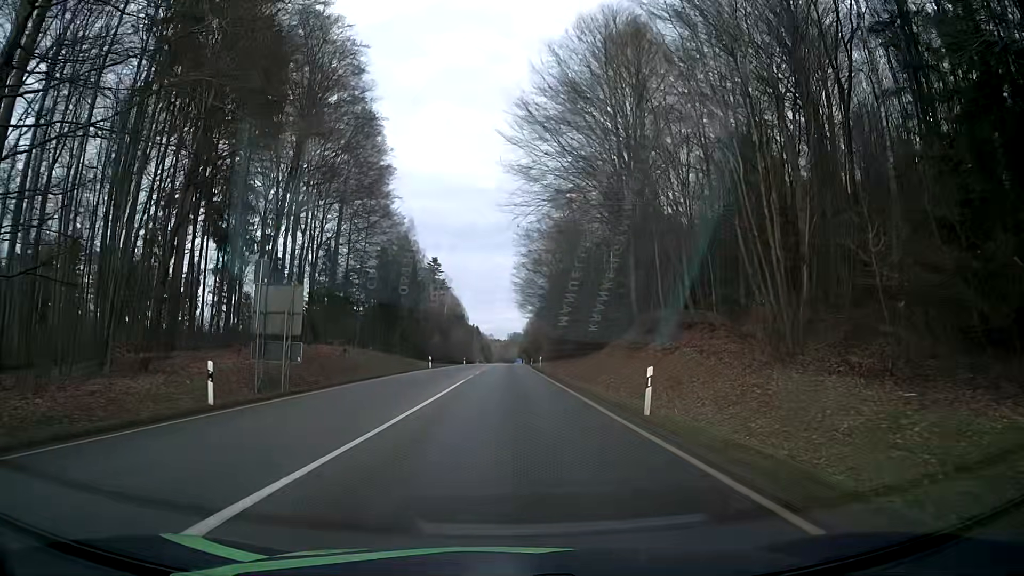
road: secondary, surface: asphalt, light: Day
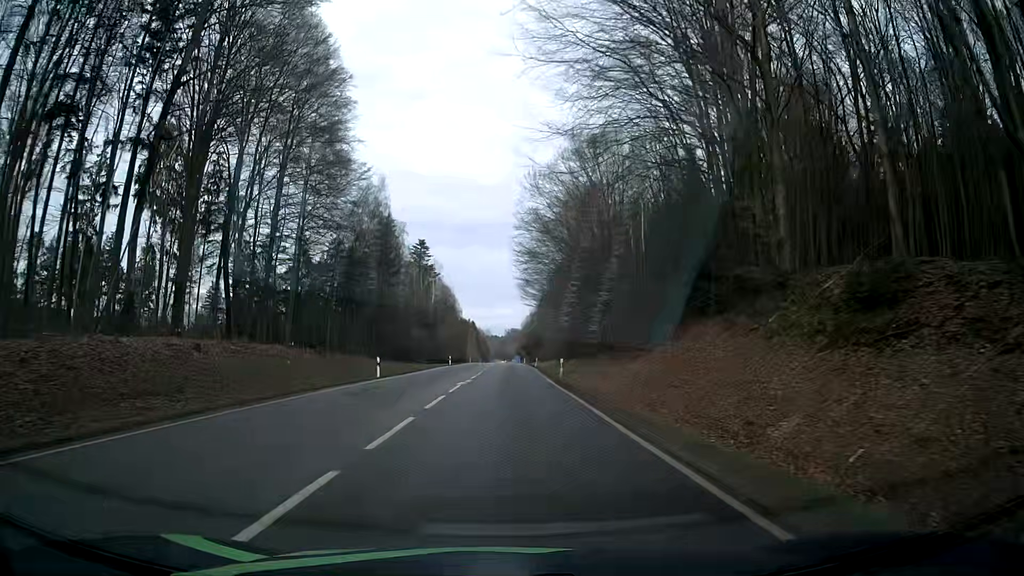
(+0.1, +23.0) m; -1°
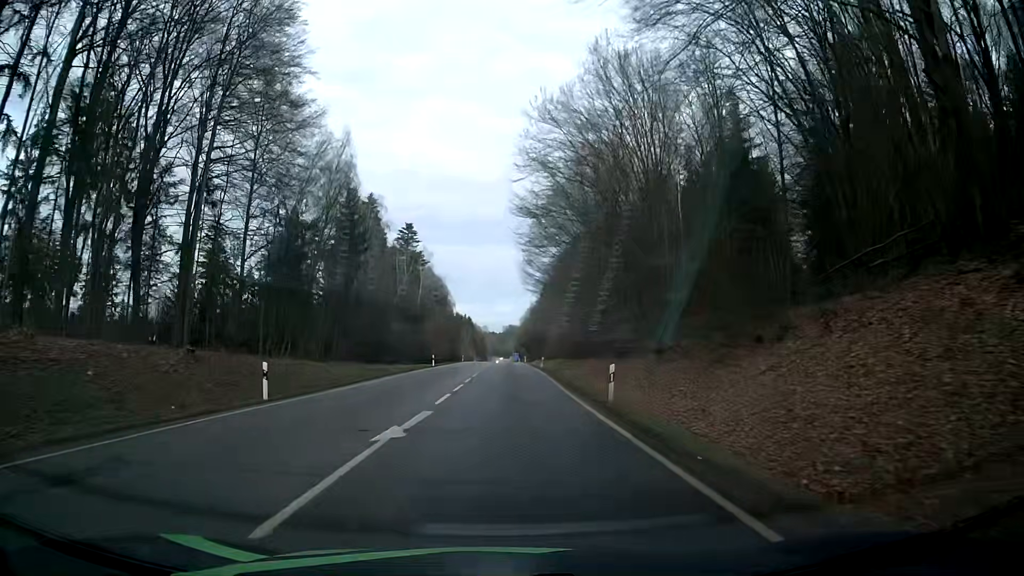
(+0.3, +16.6) m; +1°
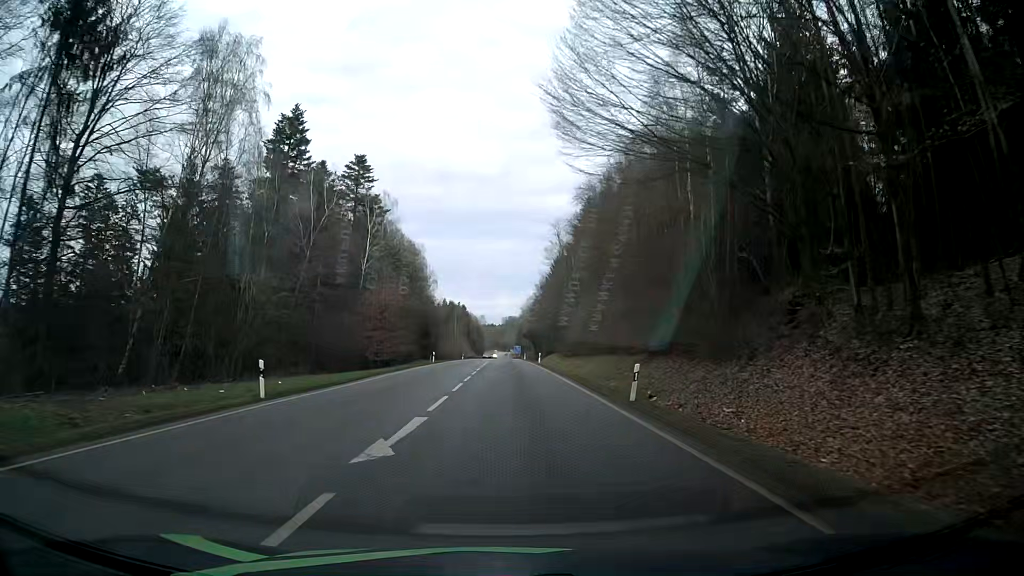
(+0.3, +45.1) m; +1°
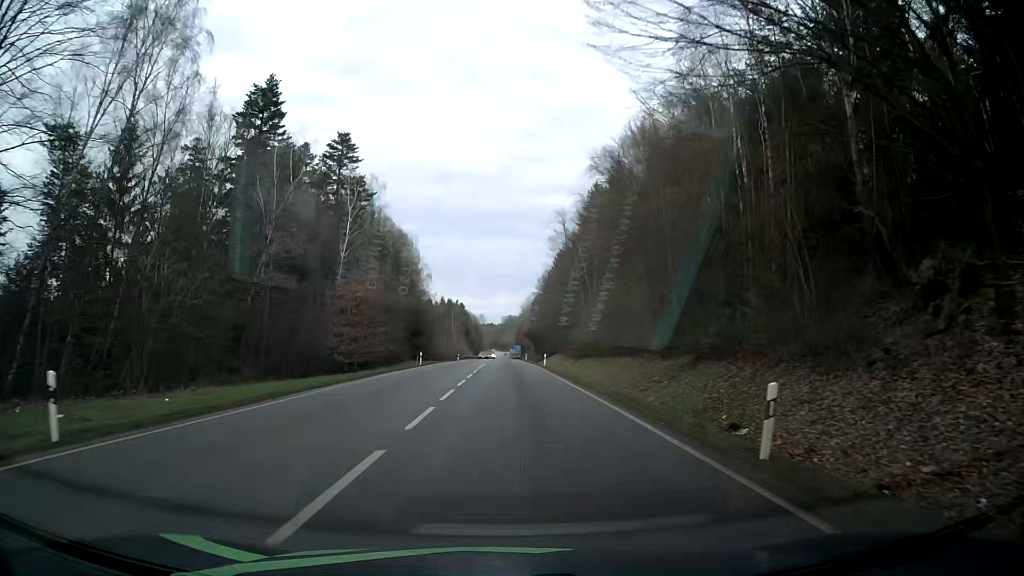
(0.0, +9.5) m; 0°
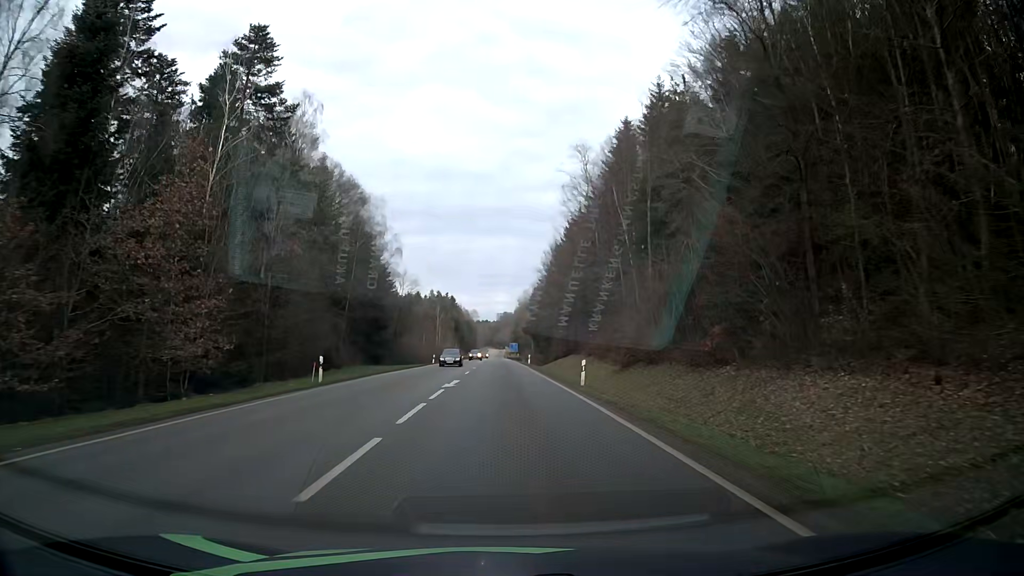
(+0.2, +29.5) m; 0°
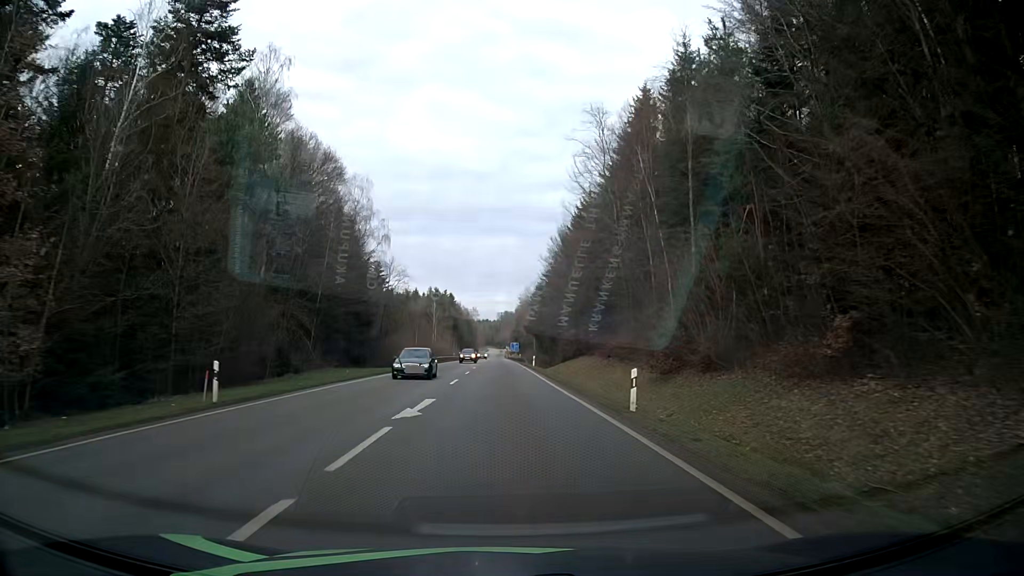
(0.0, +10.1) m; 0°
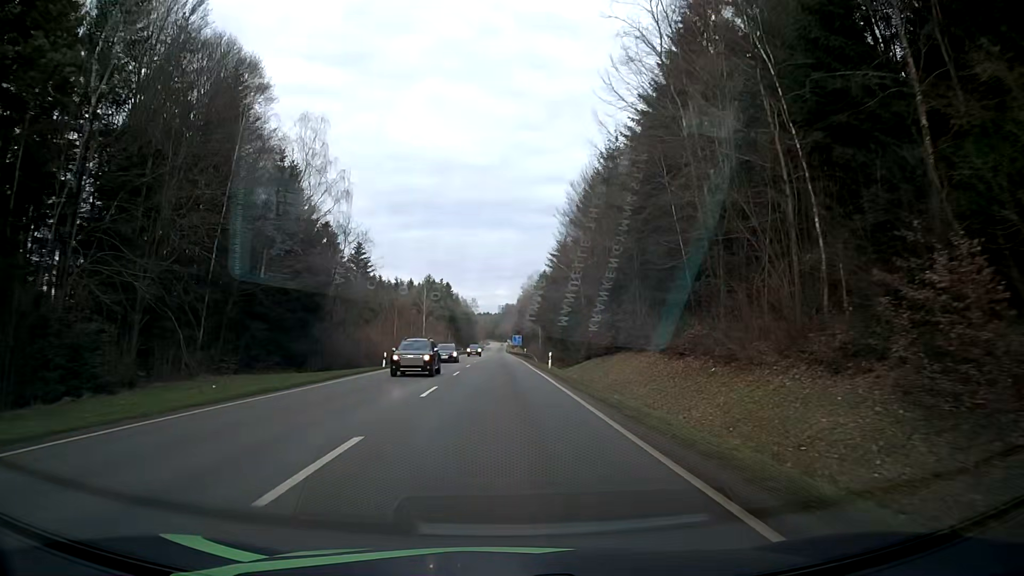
(-0.1, +20.6) m; 0°
(0, +10) (0, +20) (0, +30) (0, +40) (-1, +50) (-1, +60) (-1, +70) (-1, +80) (-2, +90) (-2, +100) m
